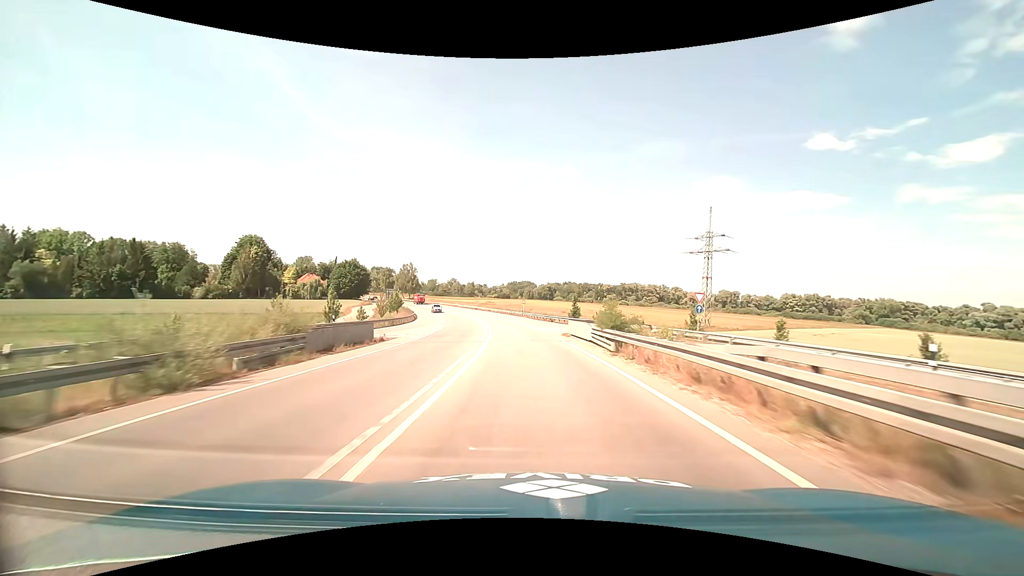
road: trunk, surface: asphalt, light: Day
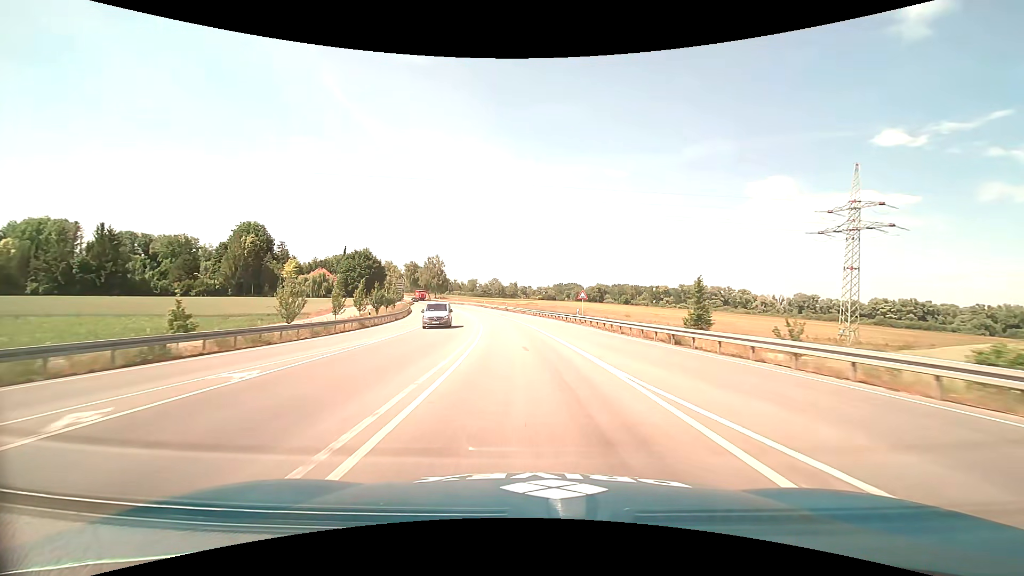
(-1.8, +40.3) m; -5°
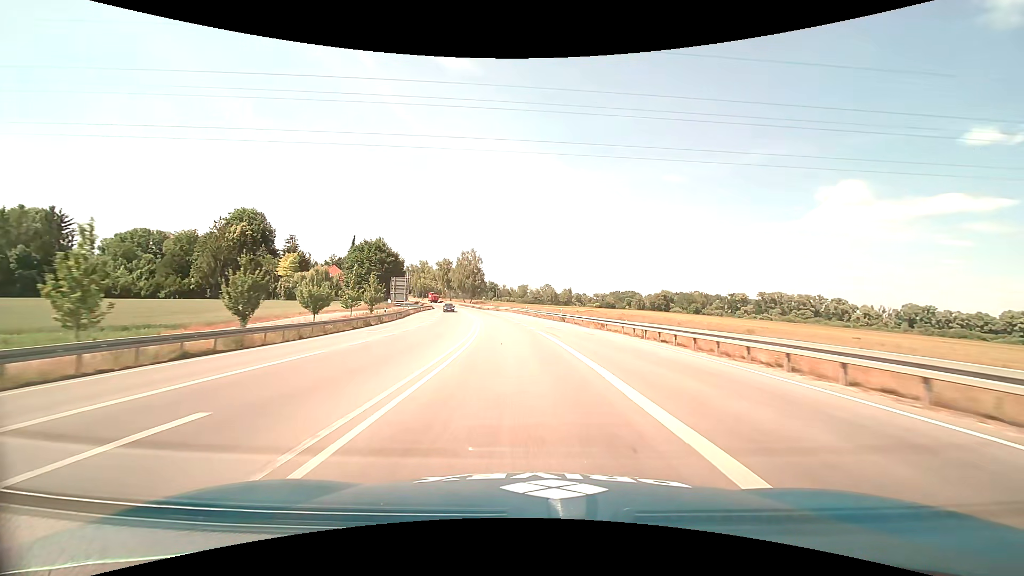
(-2.3, +41.1) m; -6°
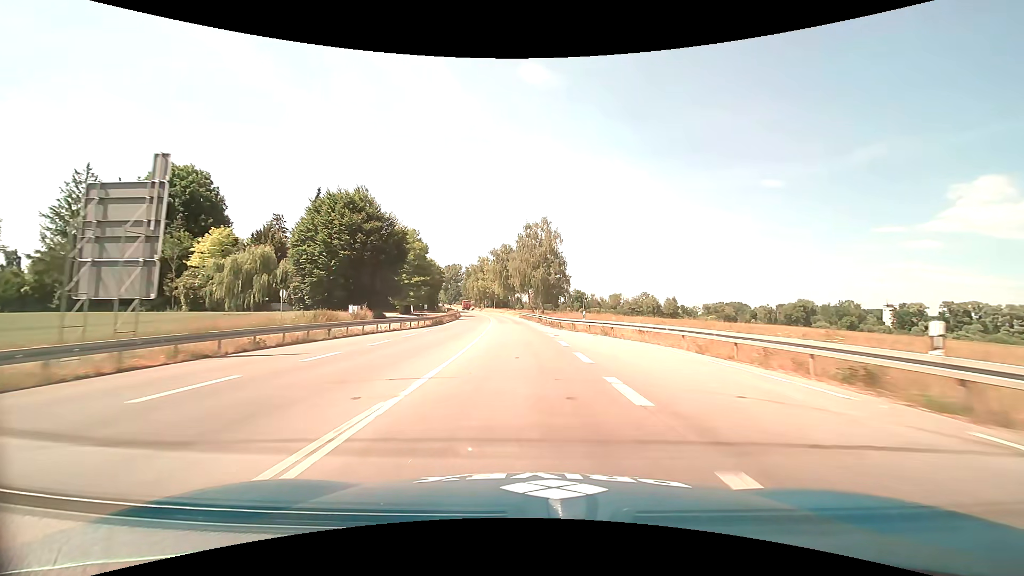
(-5.7, +67.2) m; -10°
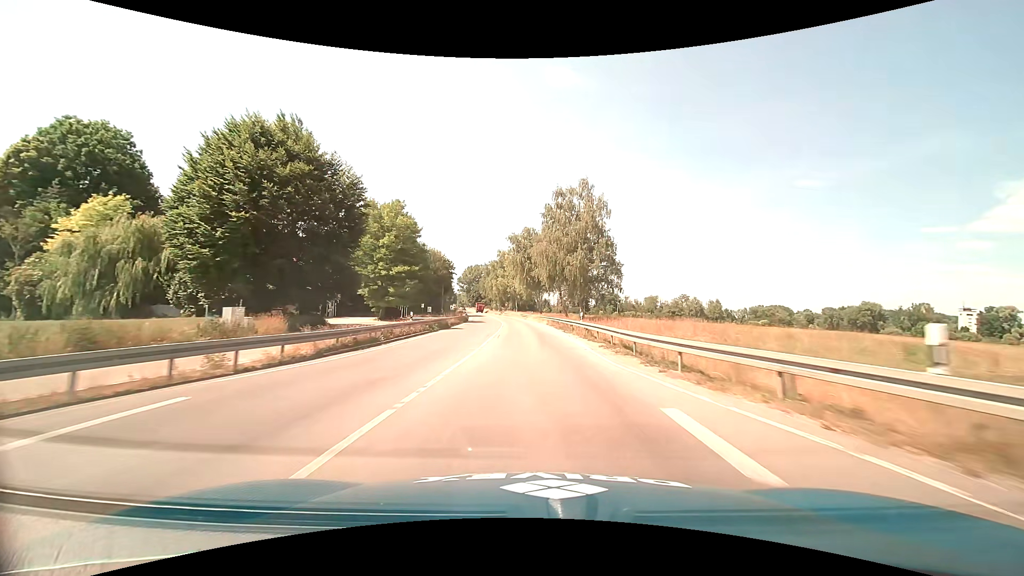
(-0.7, +27.1) m; -3°
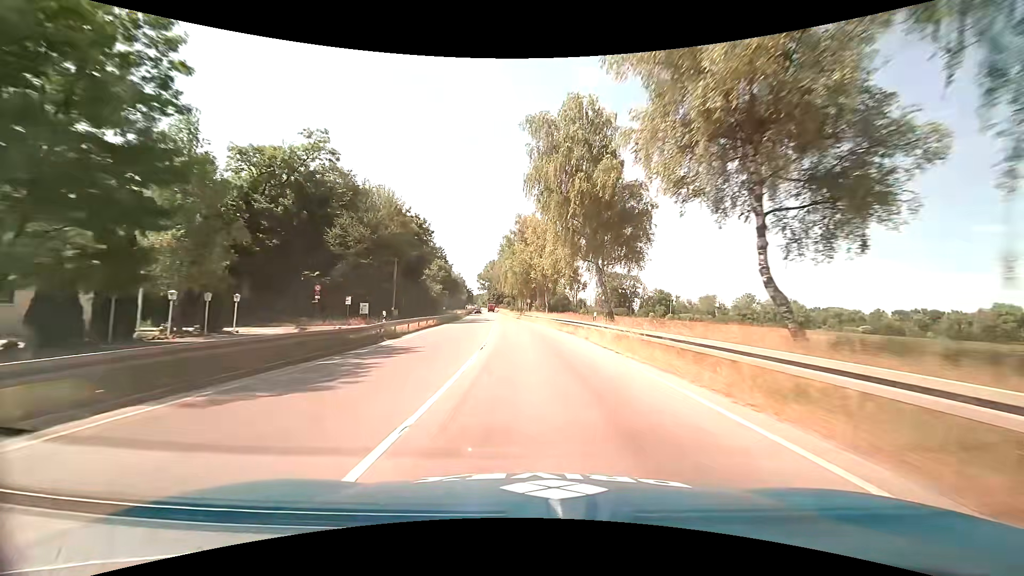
(-1.7, +54.2) m; -4°
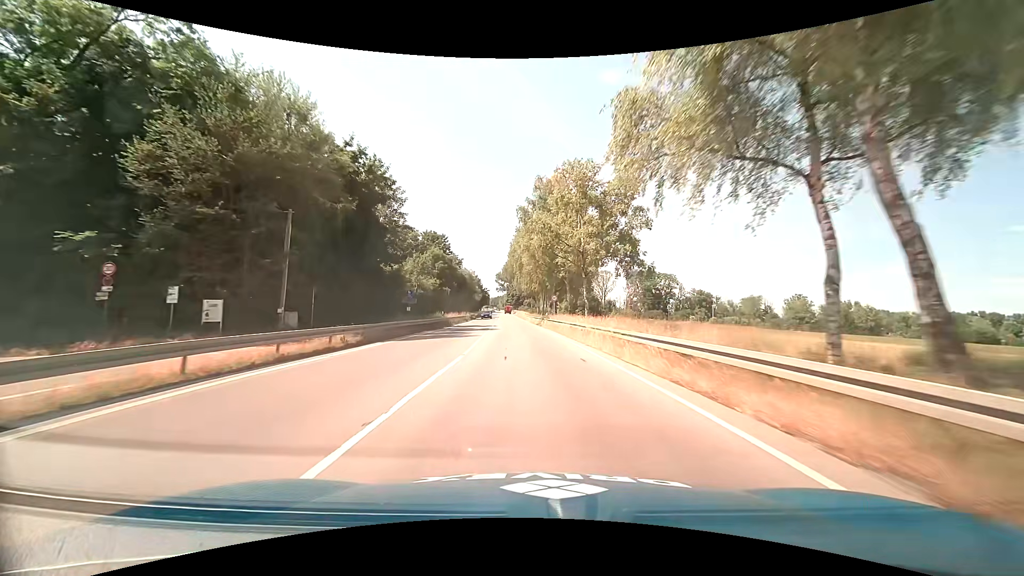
(-0.2, +26.2) m; -2°
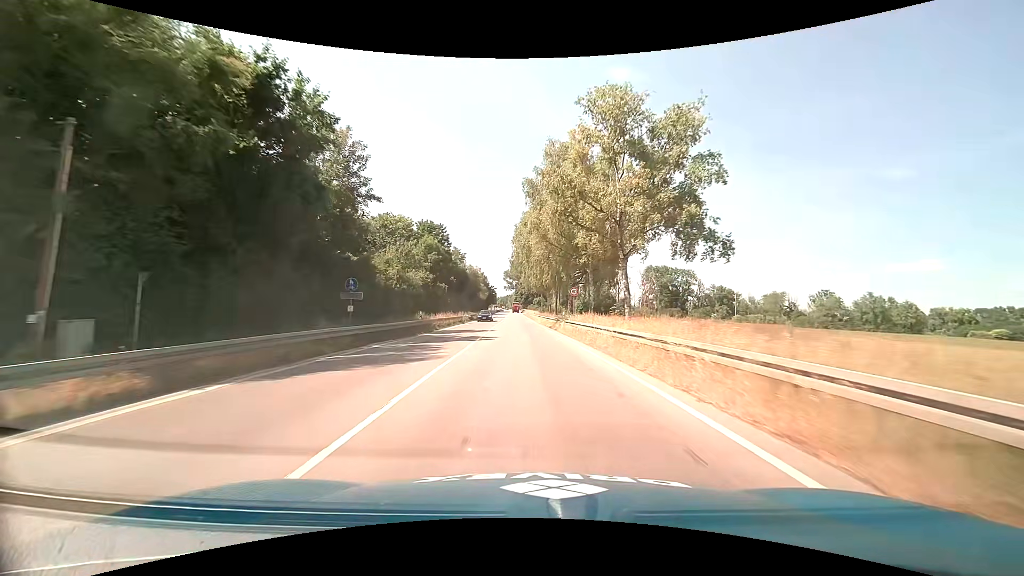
(-0.1, +12.9) m; -1°
(0, +10) (0, +20) (-1, +30) (-1, +40) (-2, +50) (-2, +60) (-3, +70) (-3, +80) (-3, +90) (-4, +100) m
